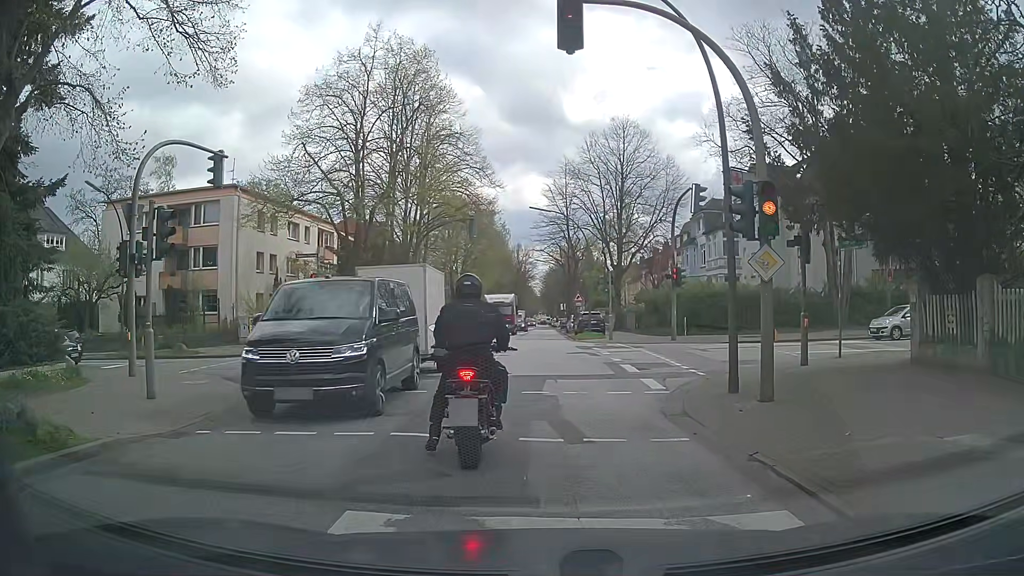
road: tertiary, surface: asphalt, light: Day
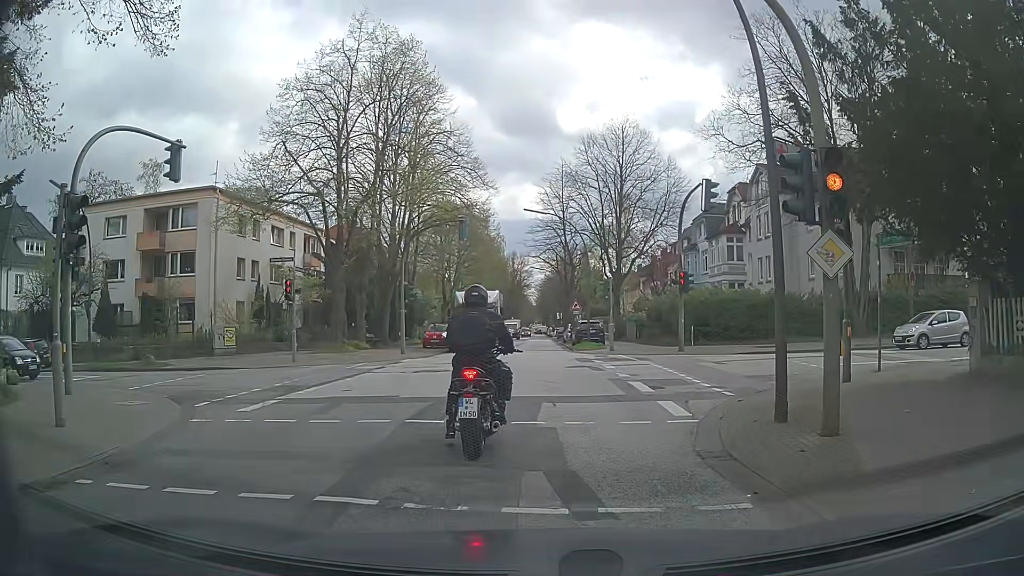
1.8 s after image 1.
(-0.1, +2.6) m; -2°
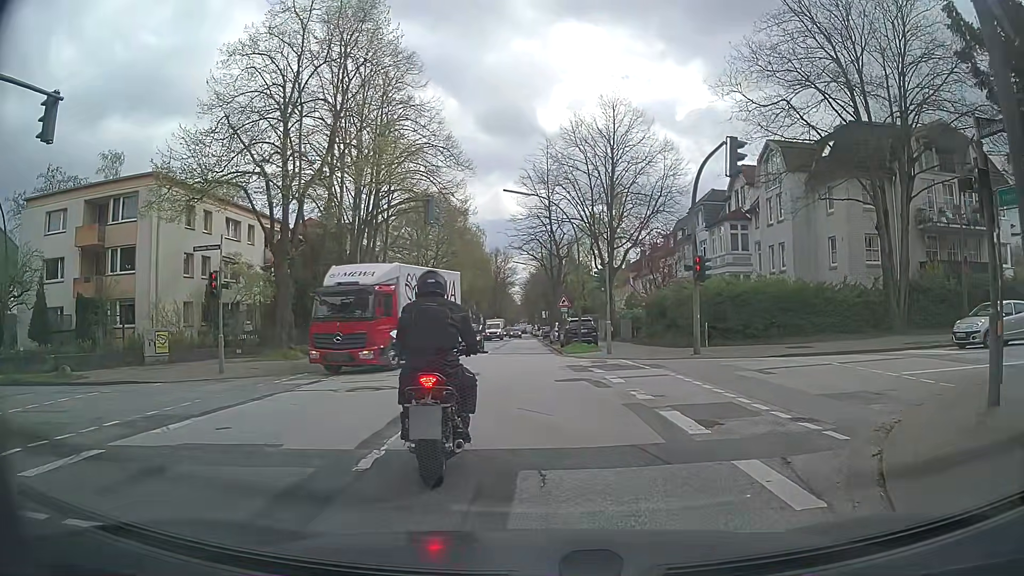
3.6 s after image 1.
(+0.1, +5.3) m; +2°
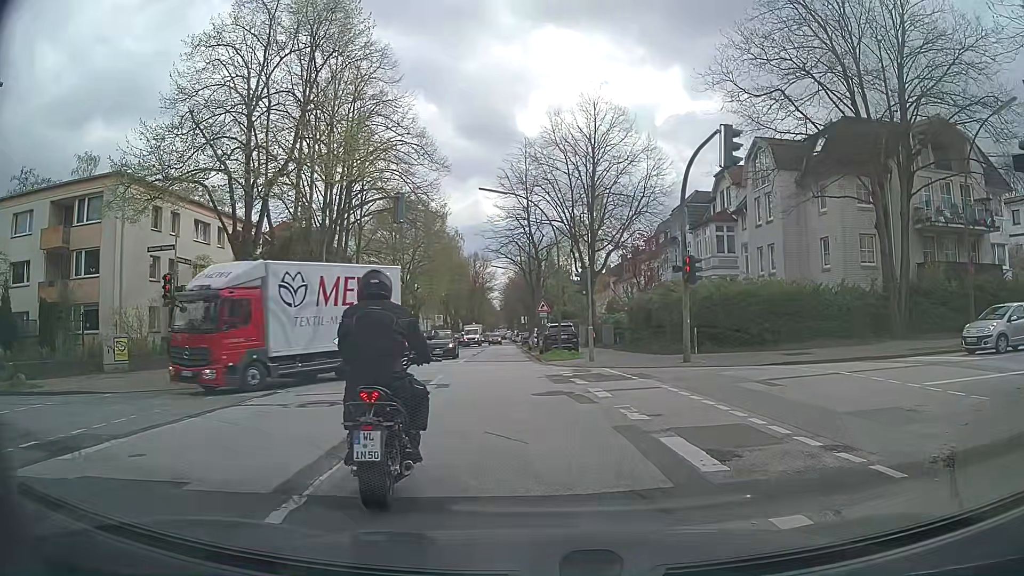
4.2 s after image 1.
(0.0, +1.7) m; -1°
